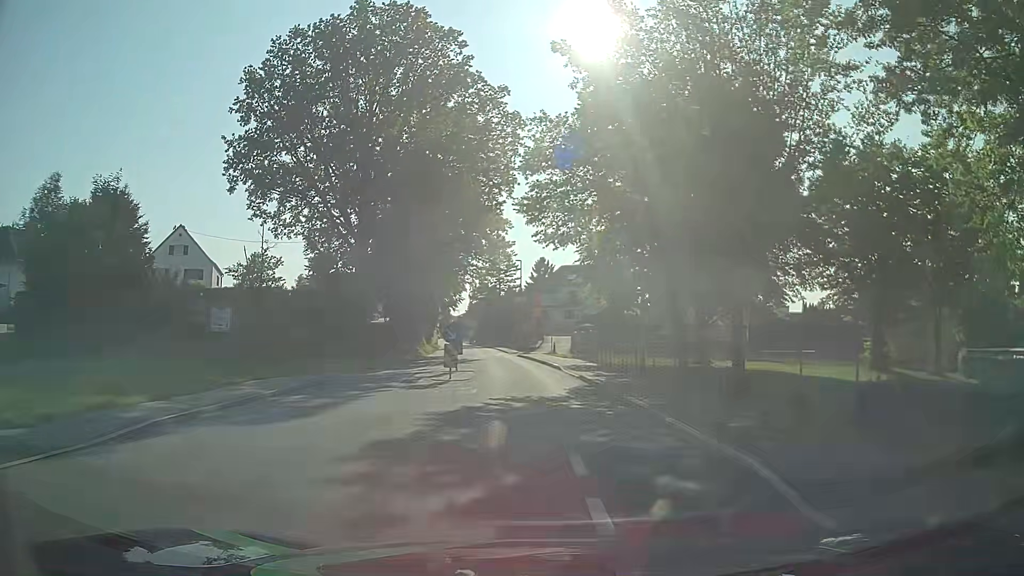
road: tertiary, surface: asphalt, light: Day
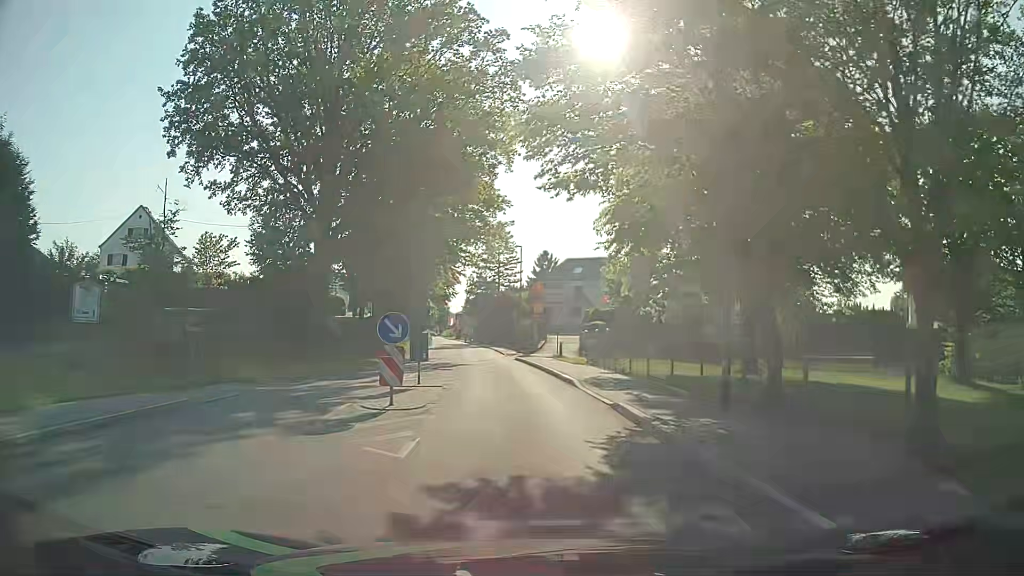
(-0.1, +9.0) m; -1°
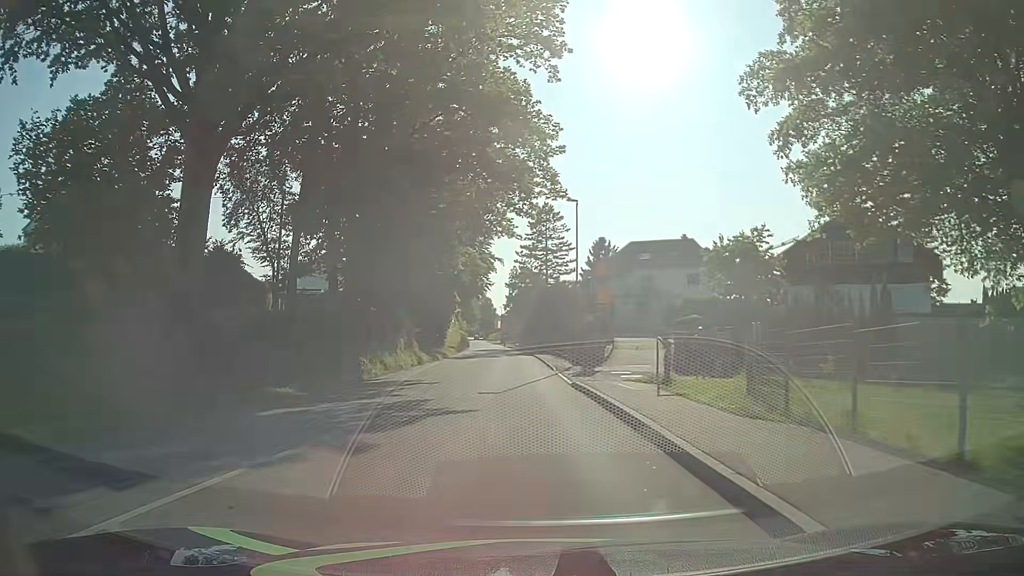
(-0.5, +18.5) m; -3°
(0, +10) (-1, +20) (-1, +30) (-2, +40) (-2, +50) (-3, +60) (-4, +70) (-4, +80) (-5, +90) (-6, +100) m
